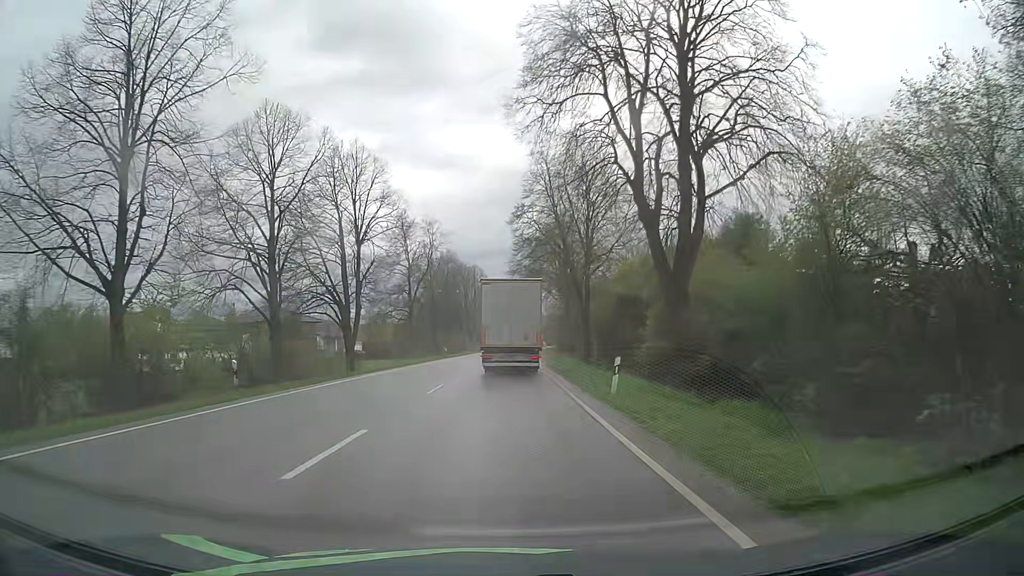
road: primary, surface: asphalt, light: Day
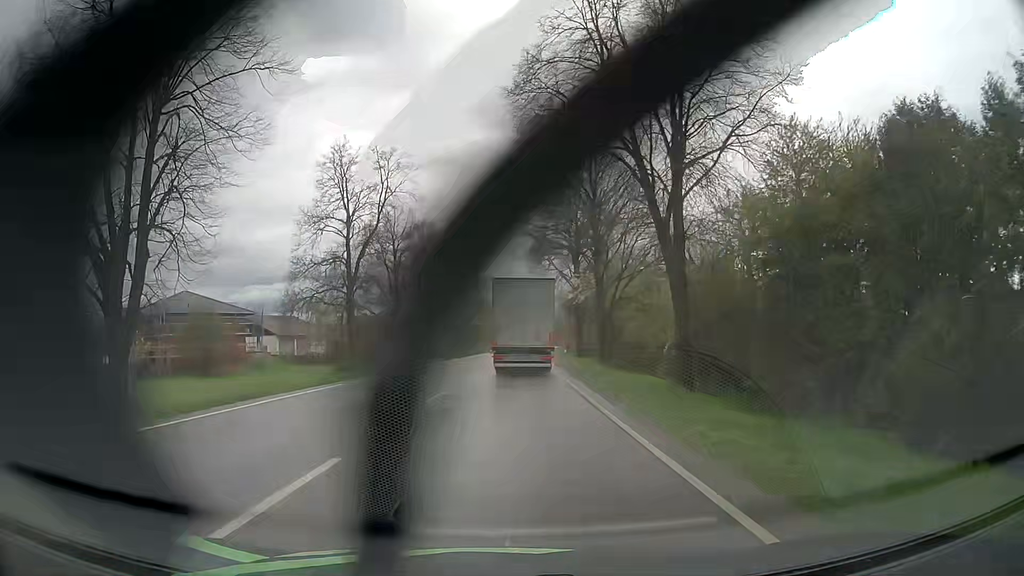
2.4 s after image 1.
(+0.1, +26.5) m; 0°
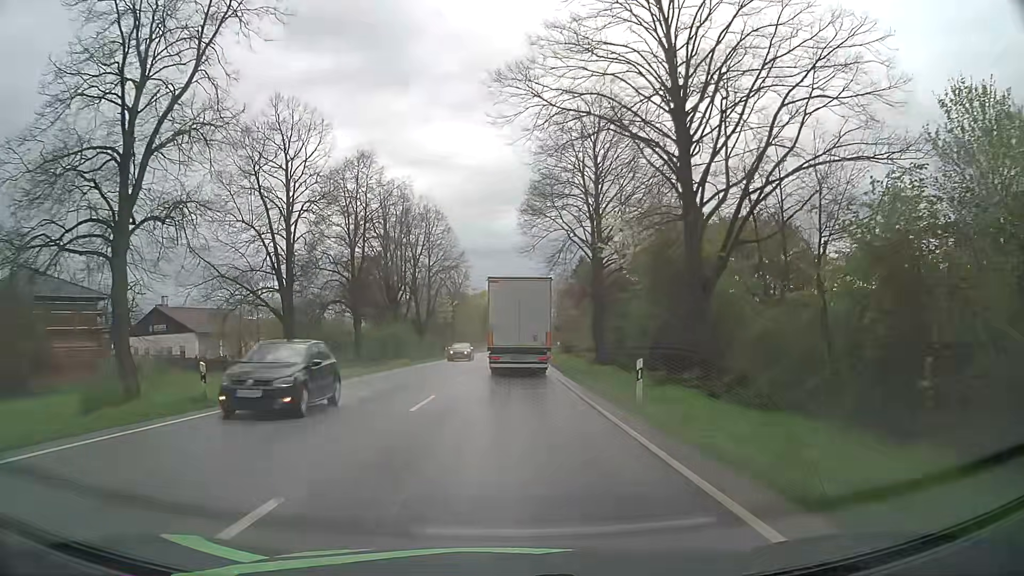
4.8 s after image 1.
(+0.3, +26.0) m; +1°
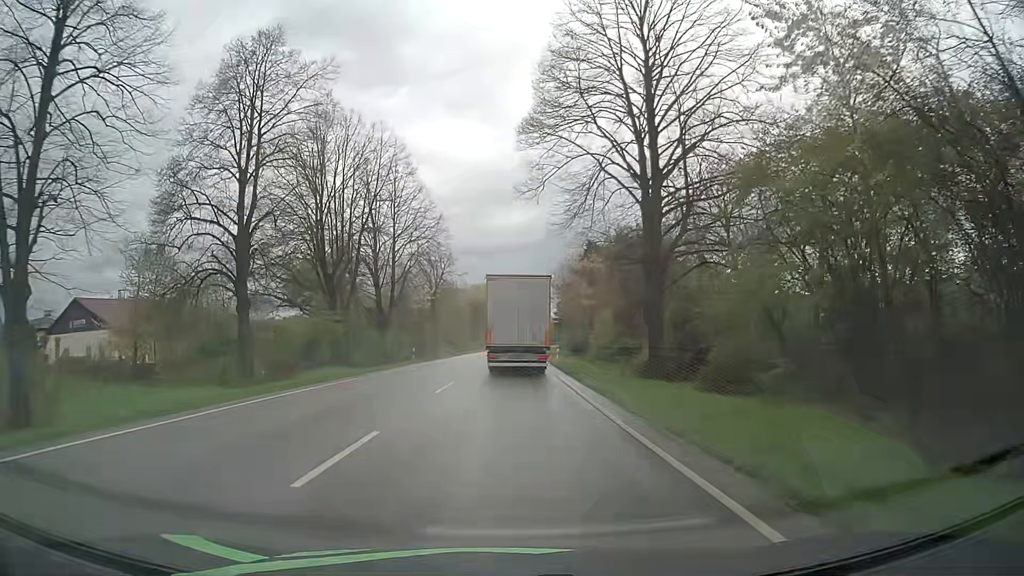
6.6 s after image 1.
(0.0, +19.1) m; +1°
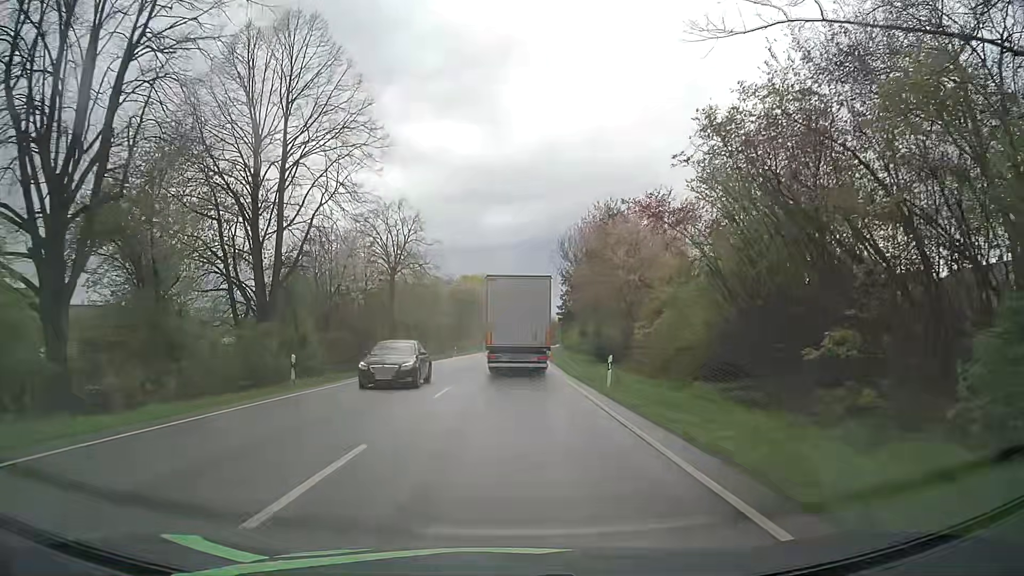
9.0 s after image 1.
(+0.1, +25.1) m; +1°
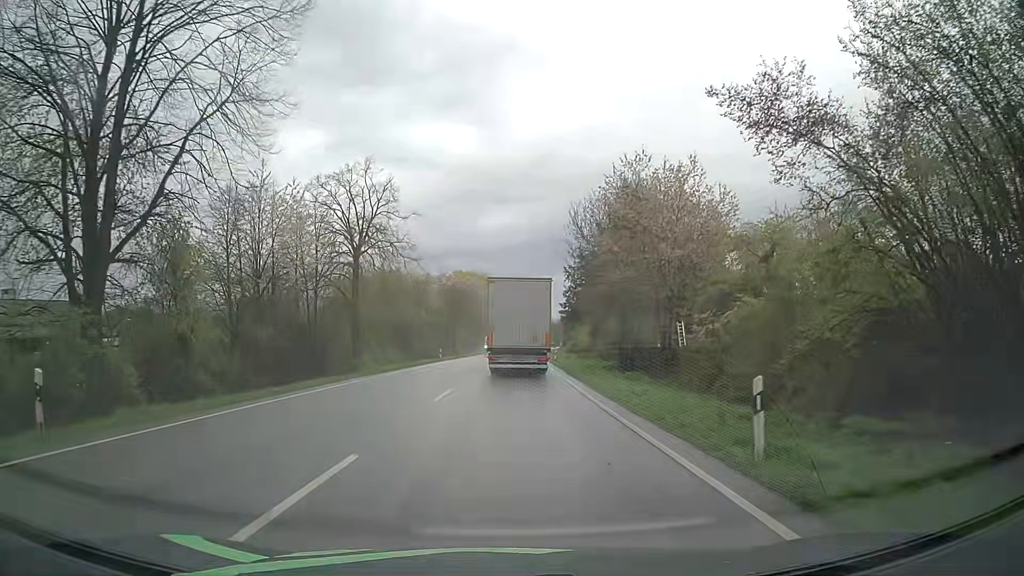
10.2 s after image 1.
(-0.1, +12.4) m; 0°
